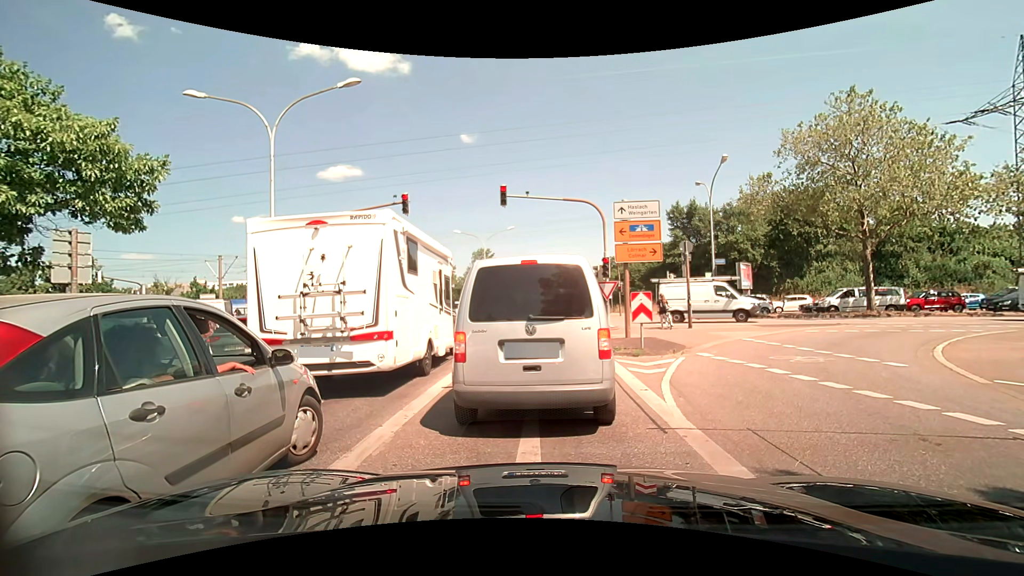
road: secondary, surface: asphalt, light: Day
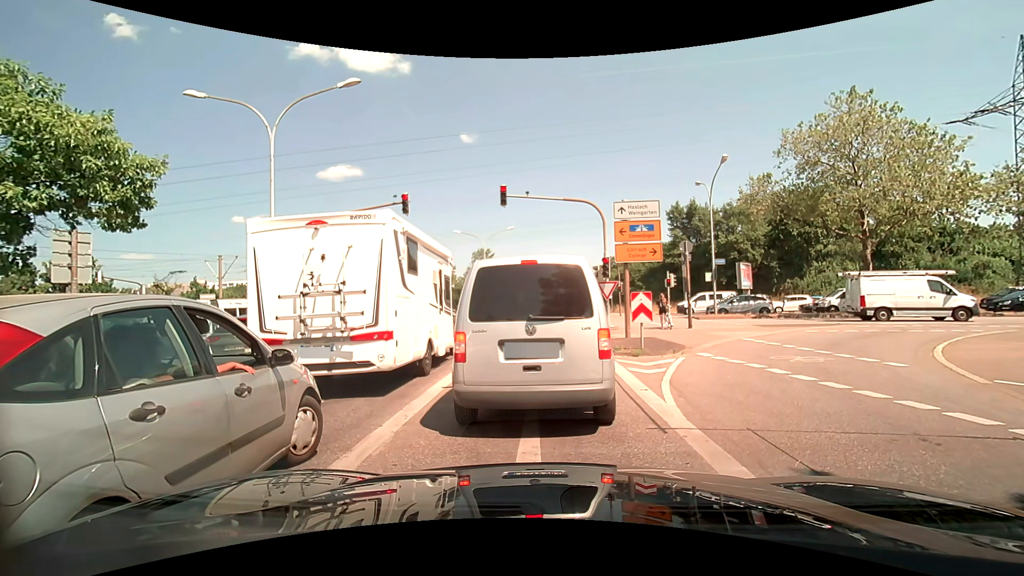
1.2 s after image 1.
(0.0, 0.0) m; 0°
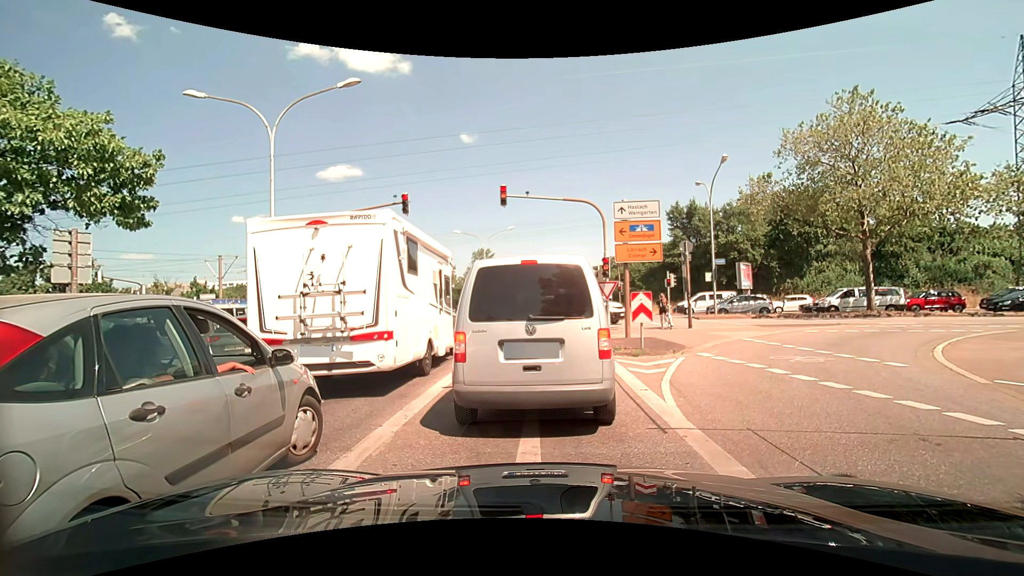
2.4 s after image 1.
(0.0, 0.0) m; 0°
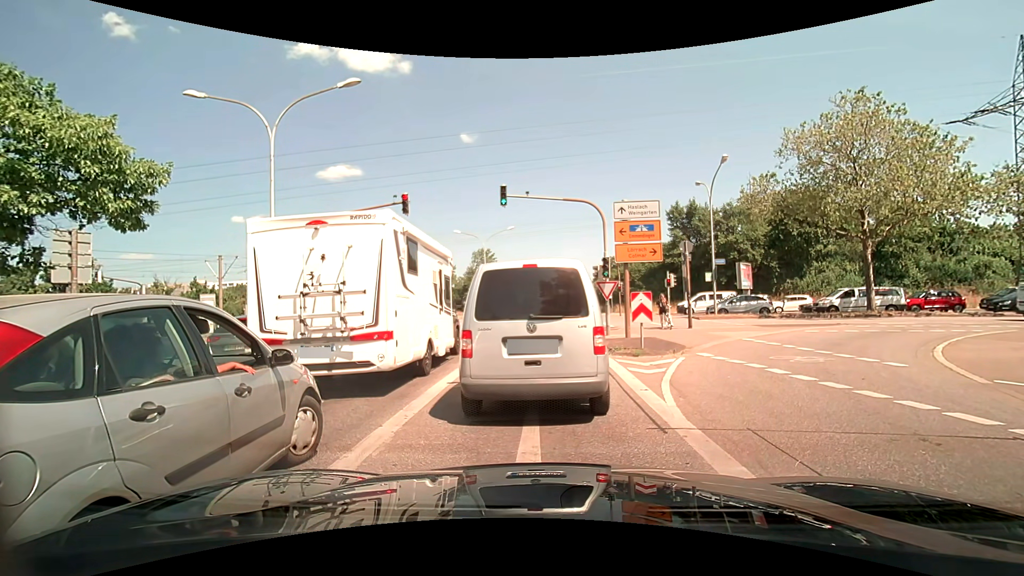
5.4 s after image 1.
(0.0, 0.0) m; 0°
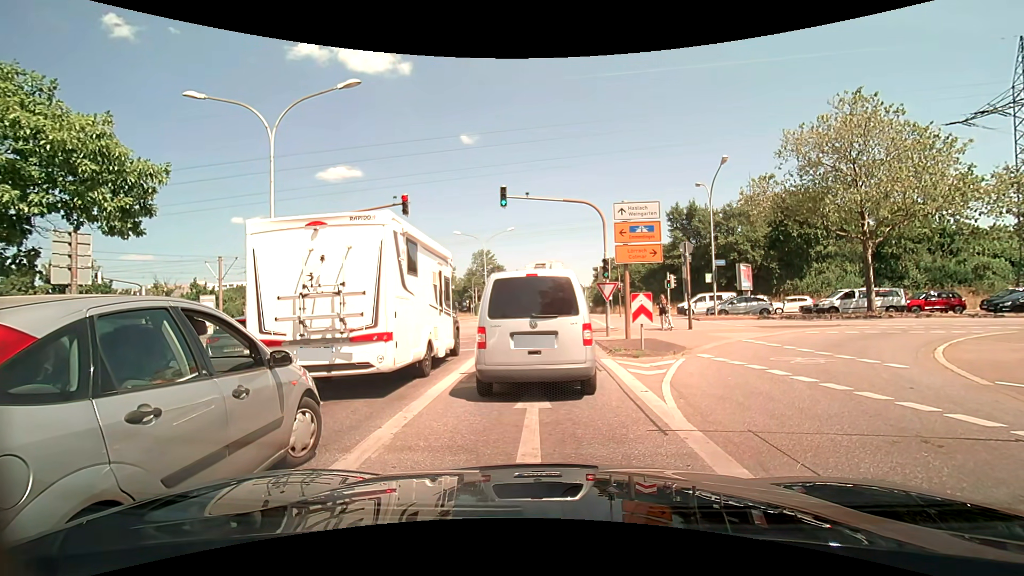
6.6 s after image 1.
(0.0, 0.0) m; 0°
